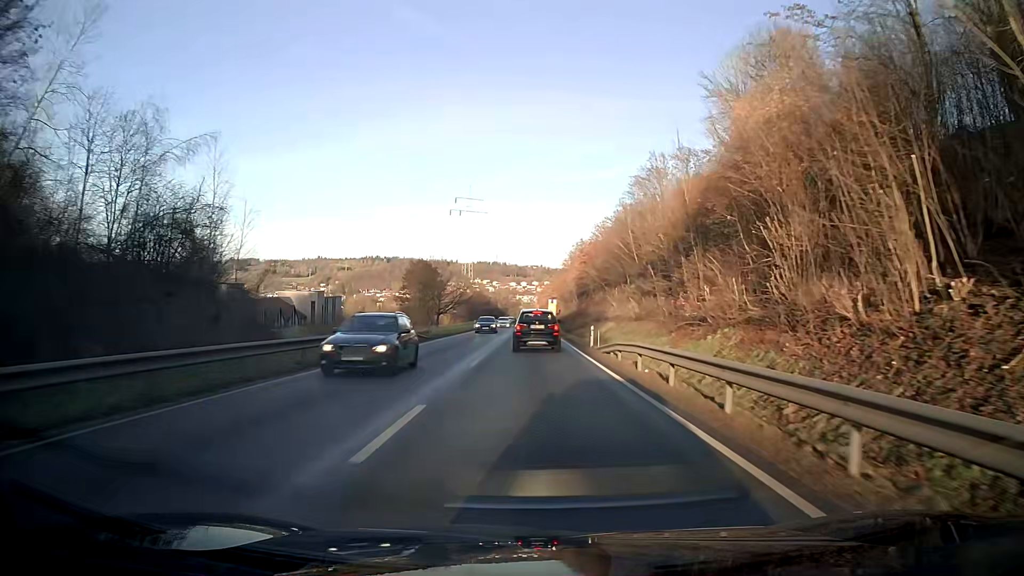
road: primary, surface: asphalt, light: Day
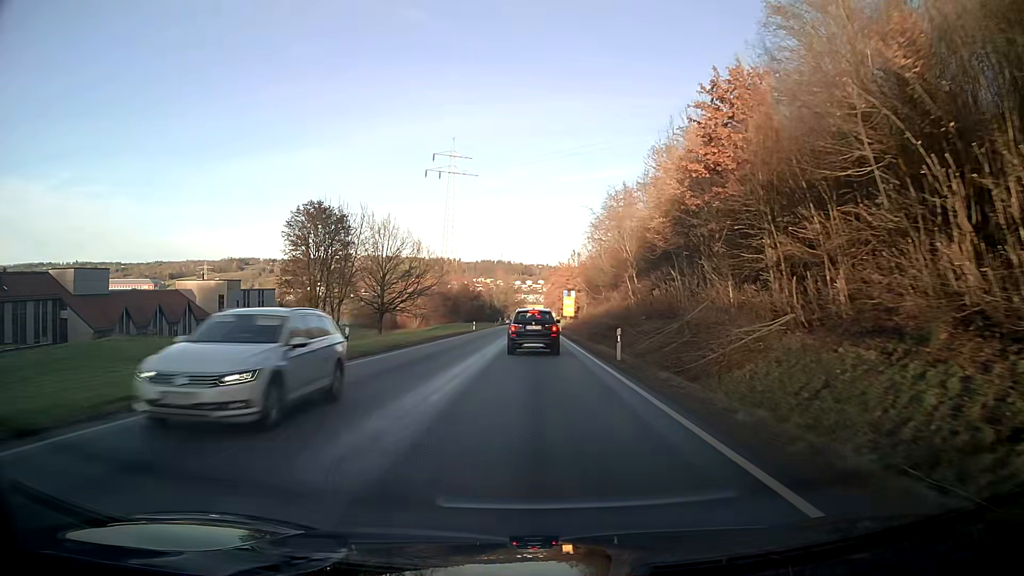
(-0.7, +55.6) m; -1°
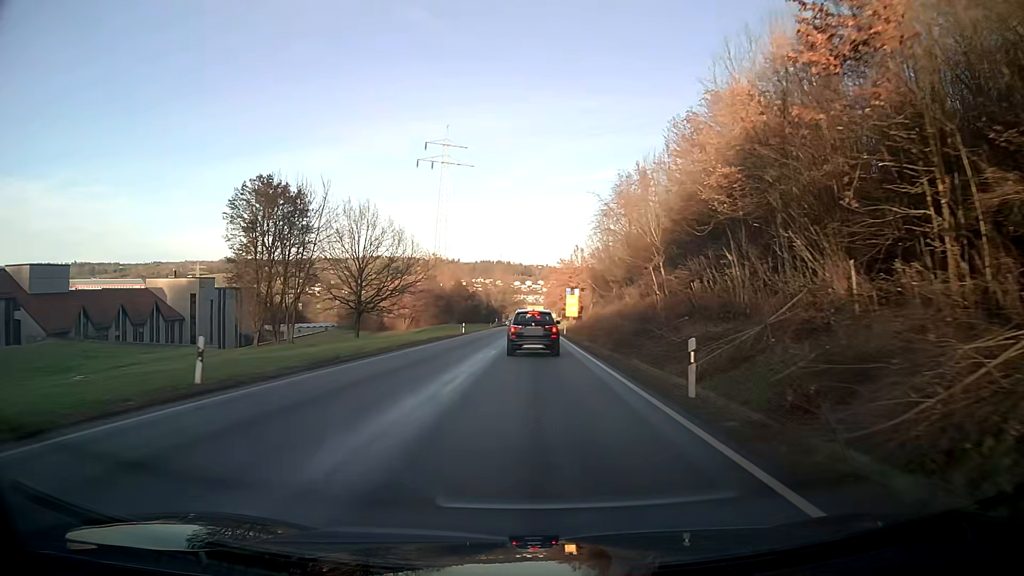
(0.0, +10.5) m; 0°
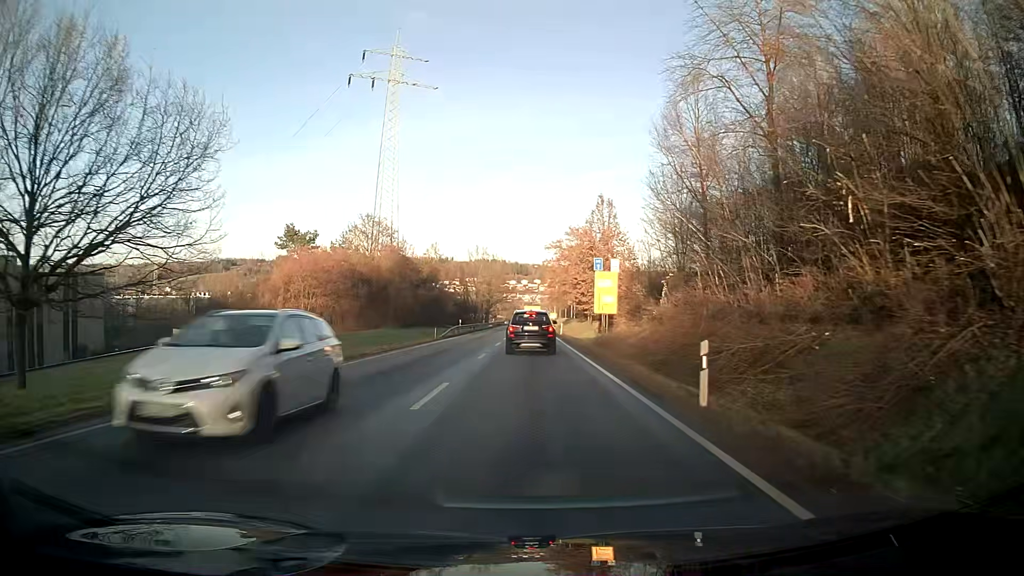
(0.0, +50.4) m; 0°
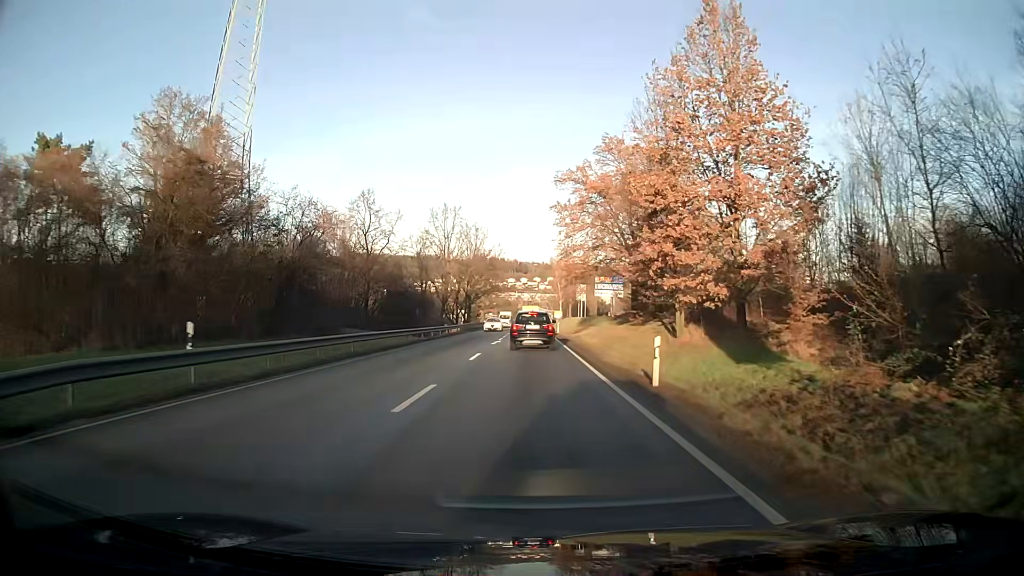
(+0.1, +47.8) m; 0°
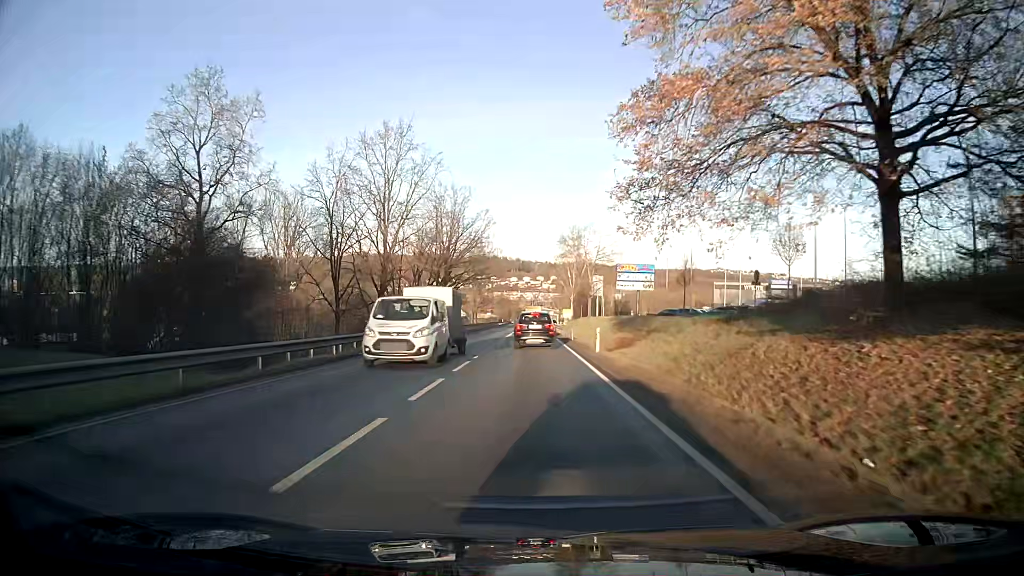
(-0.1, +36.6) m; 0°
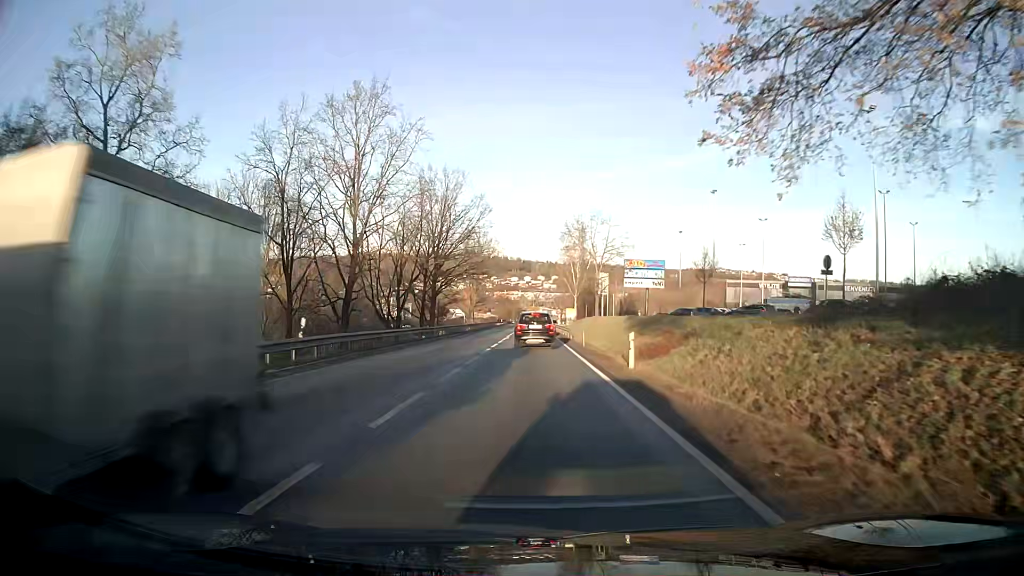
(0.0, +8.9) m; 0°
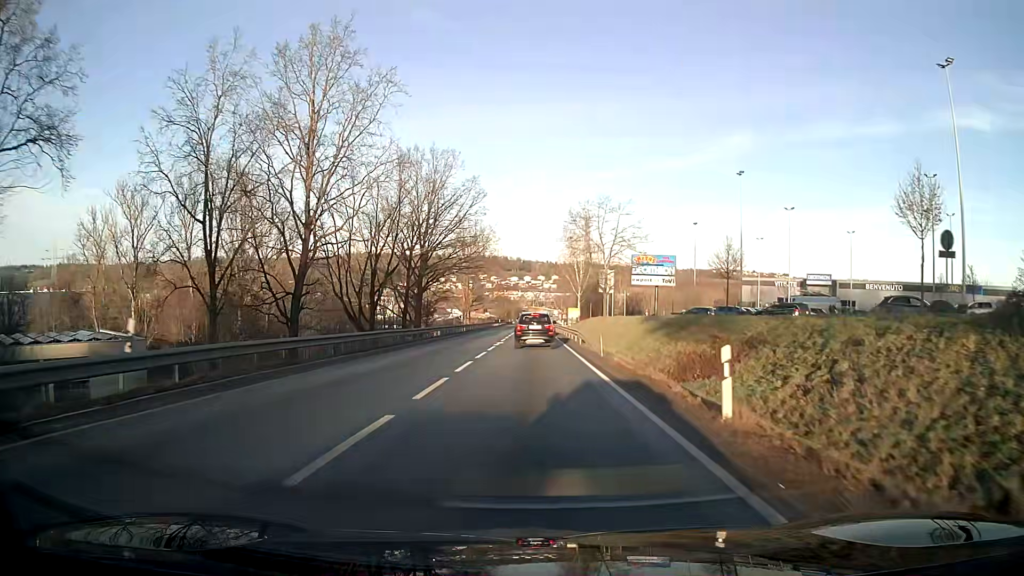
(0.0, +8.8) m; 0°
(0, +10) (0, +20) (0, +30) (0, +40) (0, +50) (0, +60) (0, +70) (0, +80) (0, +90) (0, +100) m
